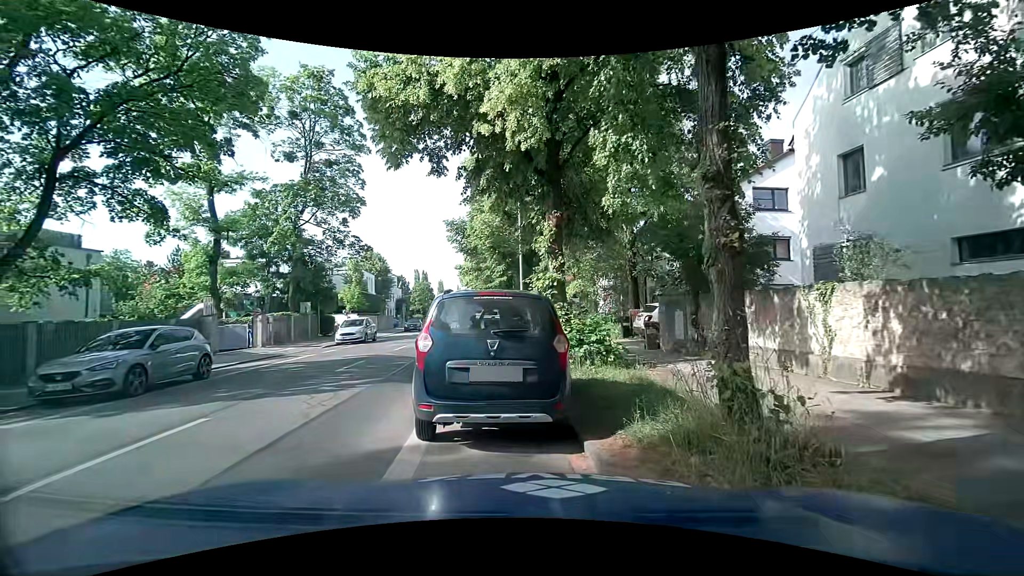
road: secondary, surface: asphalt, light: Day
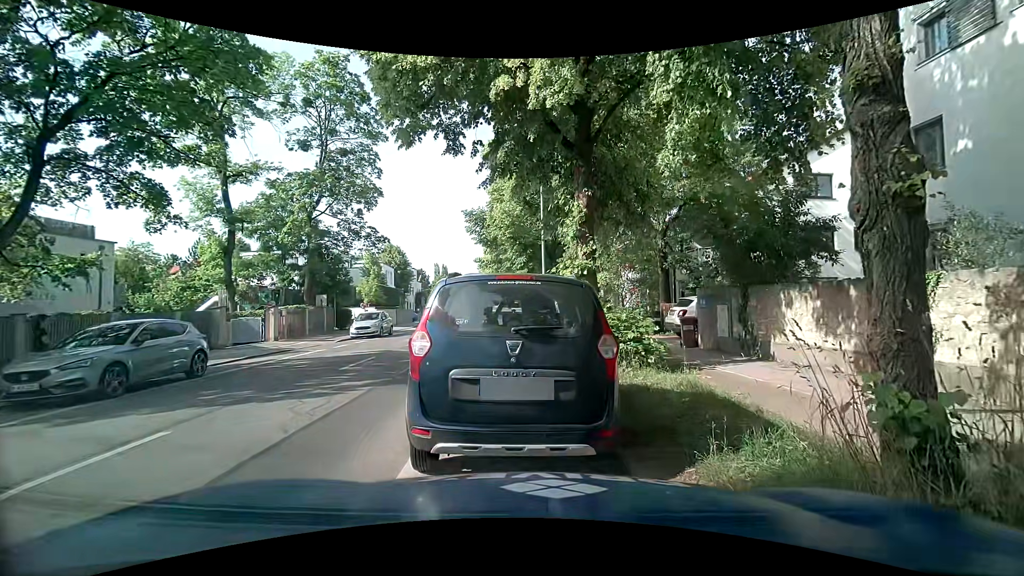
(0.0, +1.3) m; -1°
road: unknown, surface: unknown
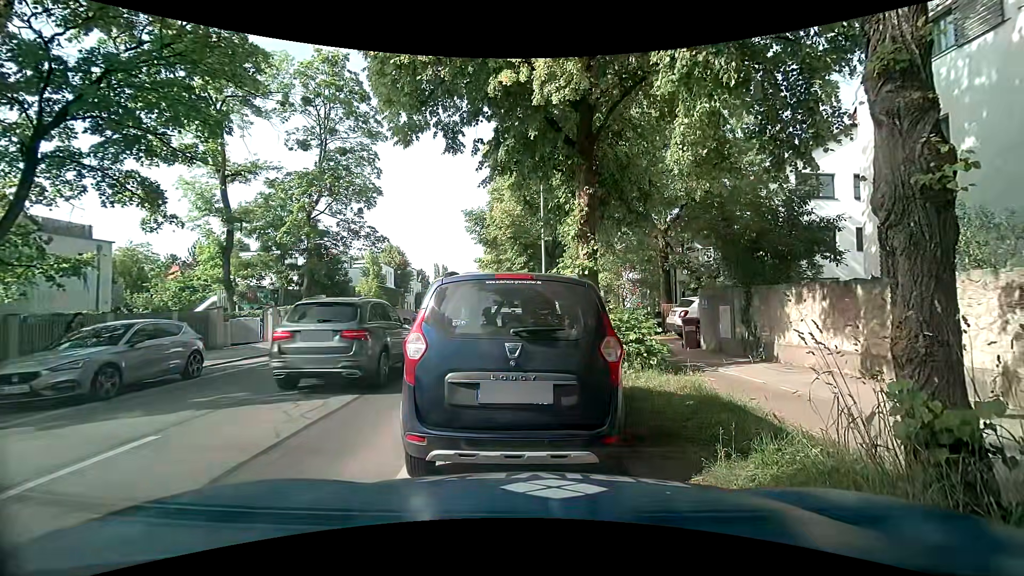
(0.0, +0.2) m; 0°
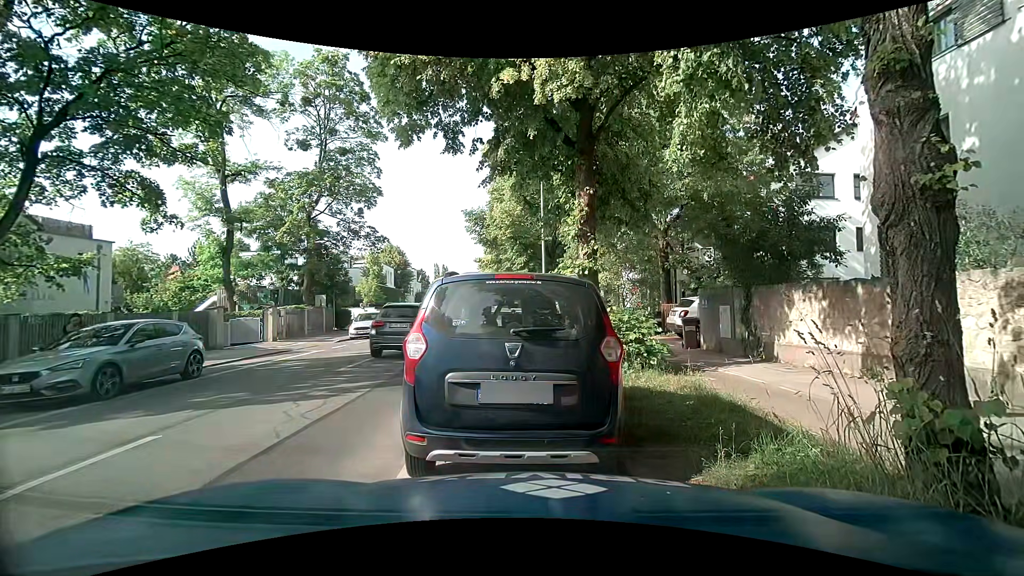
(0.0, 0.0) m; 0°
